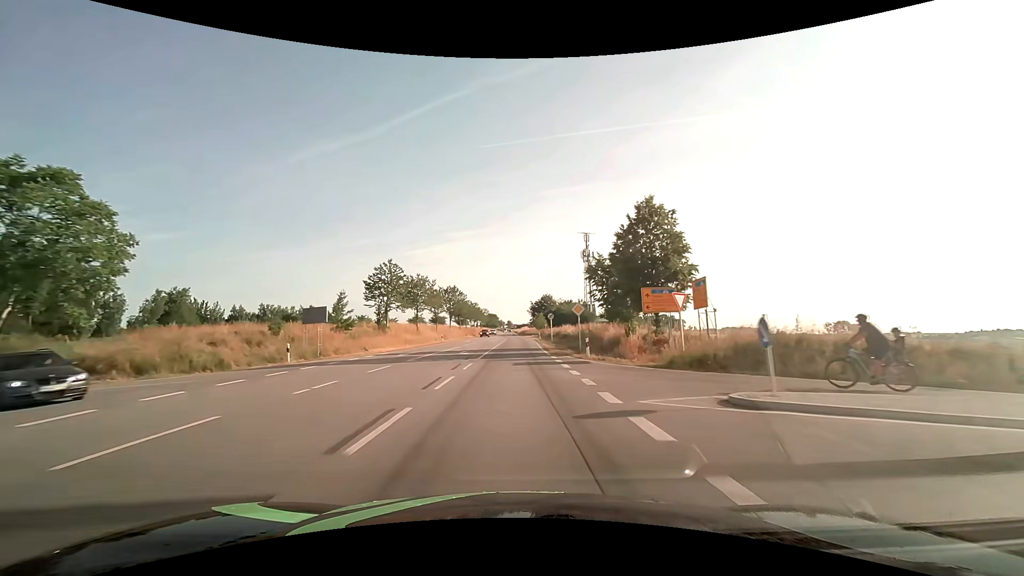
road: secondary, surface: asphalt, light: Day
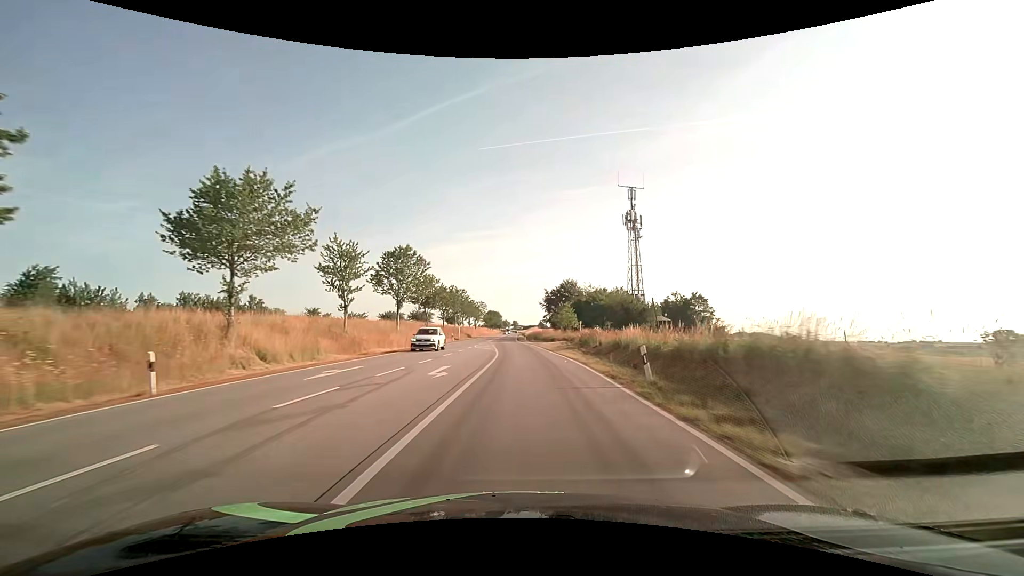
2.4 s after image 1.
(-0.3, +51.0) m; -1°
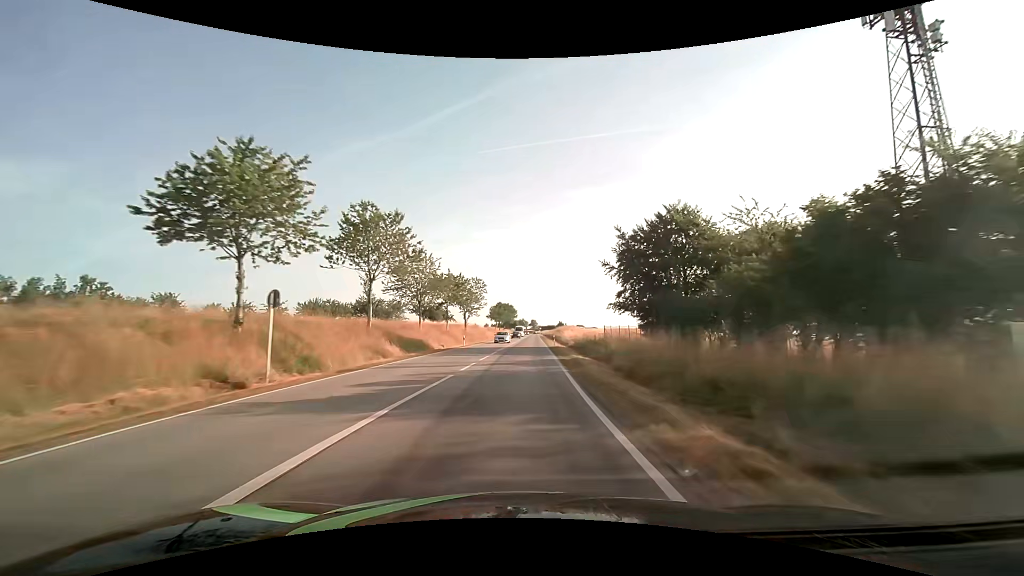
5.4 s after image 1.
(-1.3, +66.4) m; -2°
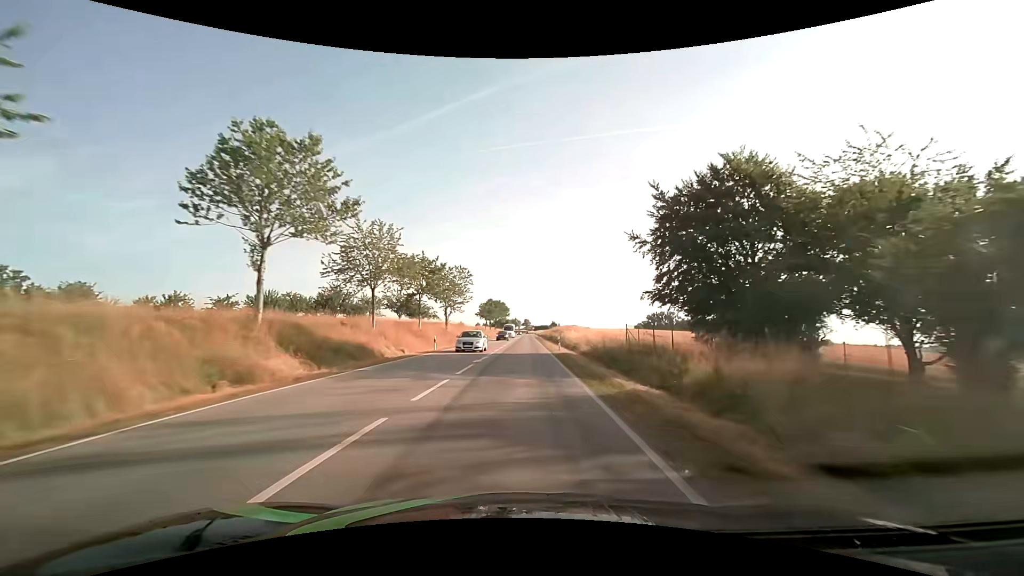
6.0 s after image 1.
(+0.1, +13.7) m; +1°
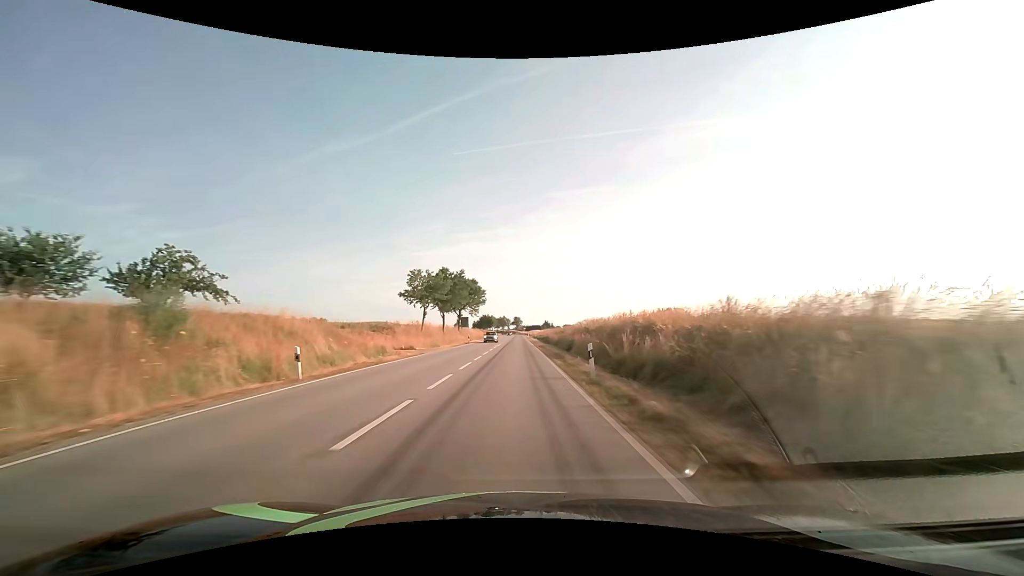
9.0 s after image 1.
(+1.7, +70.3) m; +1°
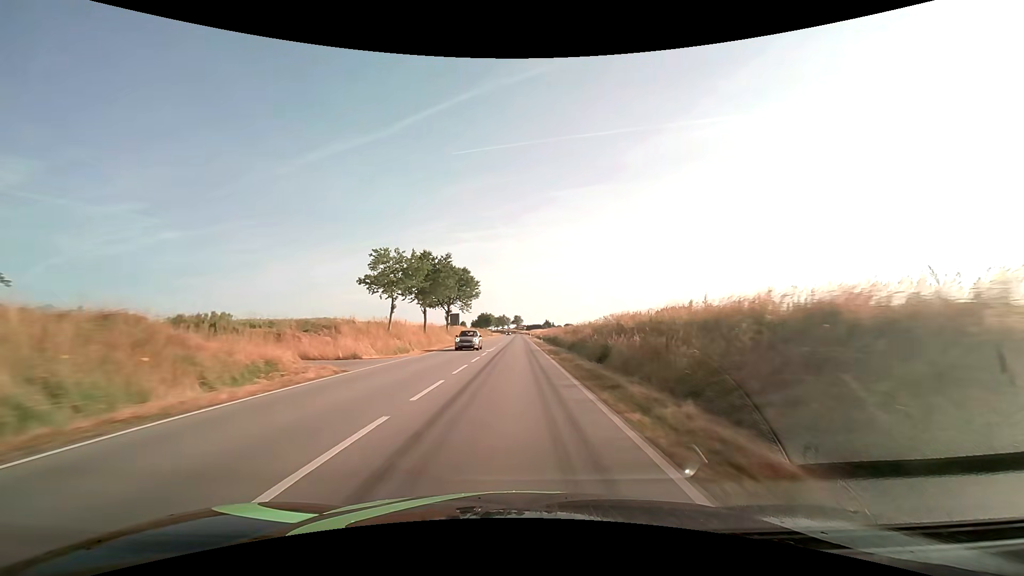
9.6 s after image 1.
(0.0, +14.4) m; 0°
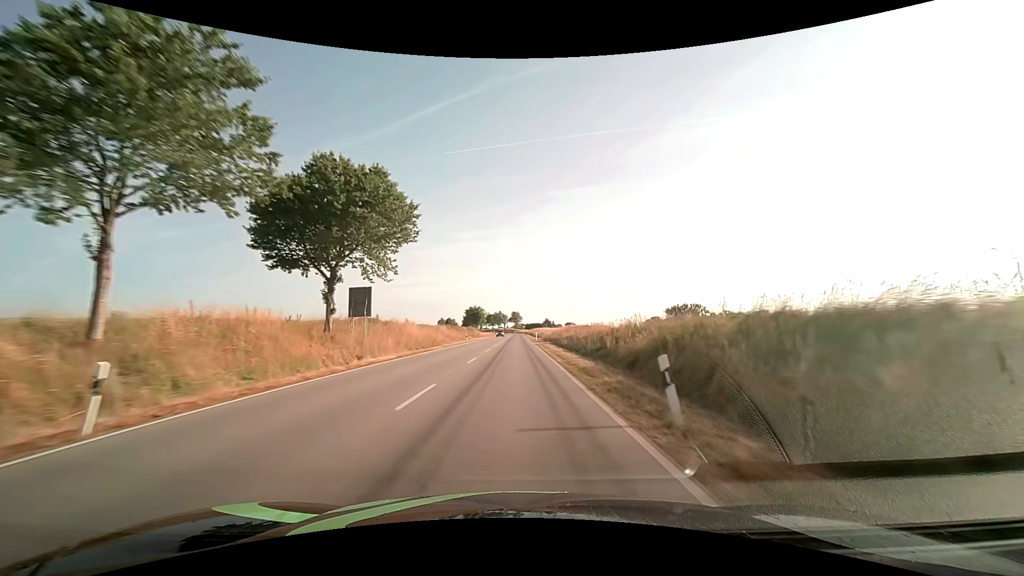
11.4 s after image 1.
(+0.1, +43.8) m; 0°
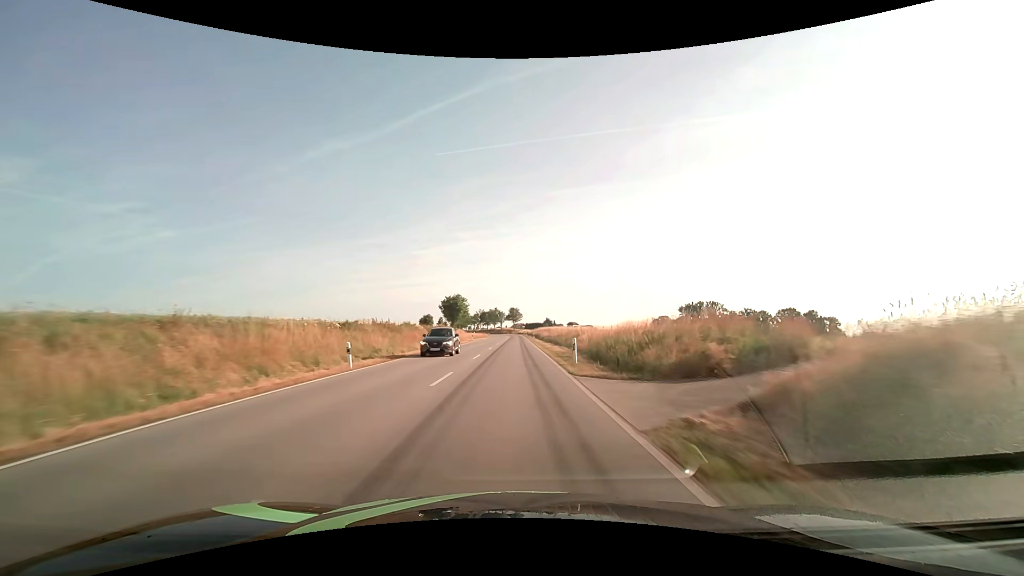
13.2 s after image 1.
(+0.1, +44.6) m; 0°
(0, +10) (0, +20) (0, +30) (0, +40) (0, +50) (0, +60) (0, +70) (0, +80) (0, +90) (0, +100) m
